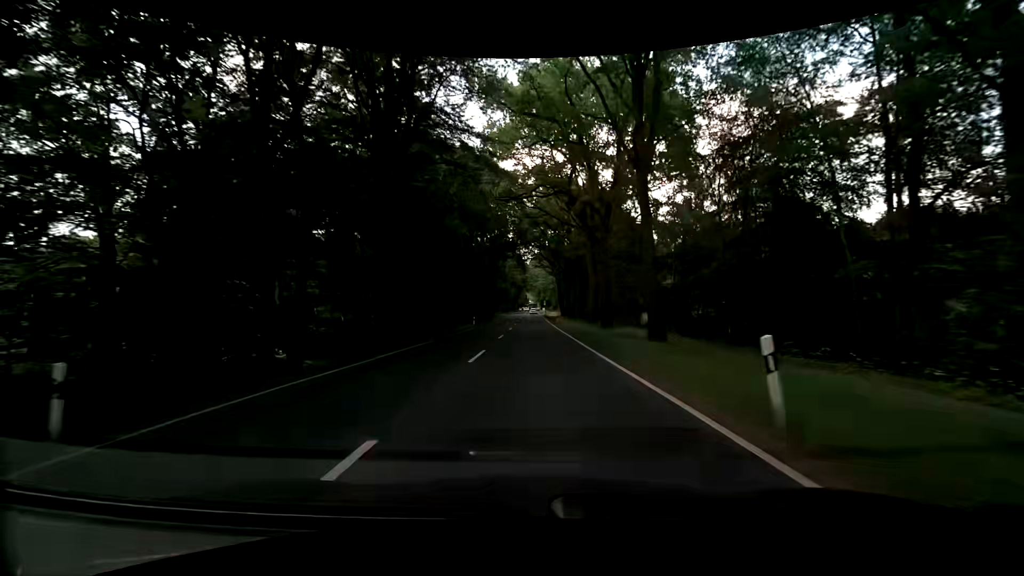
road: primary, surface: asphalt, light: Day
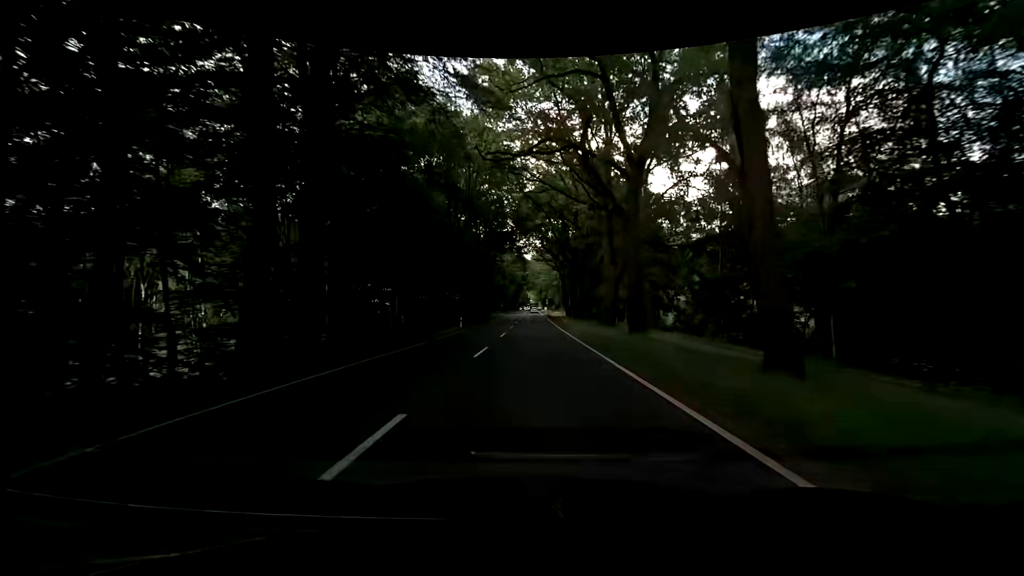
(0.0, +11.0) m; 0°
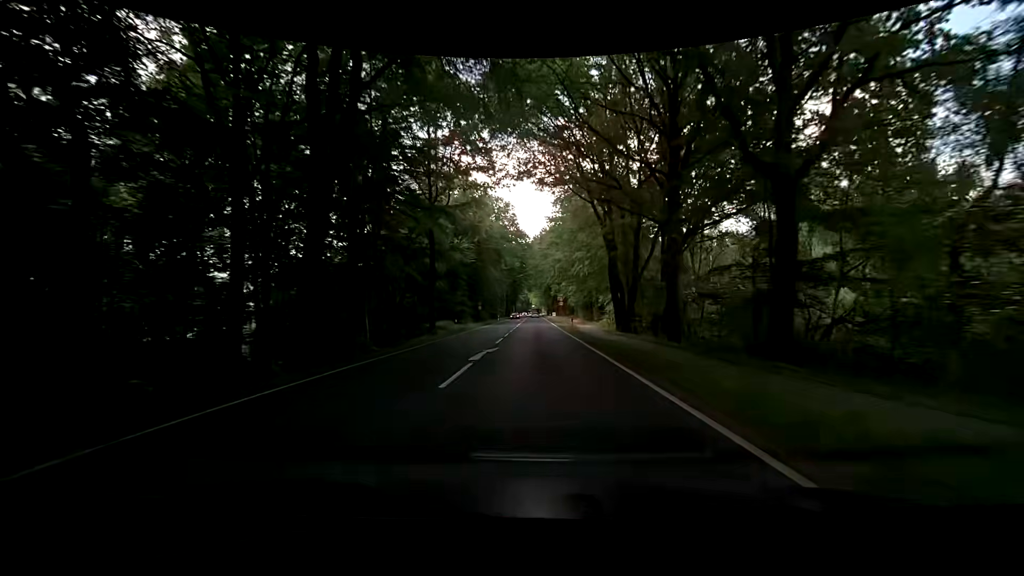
(-0.1, +54.8) m; 0°
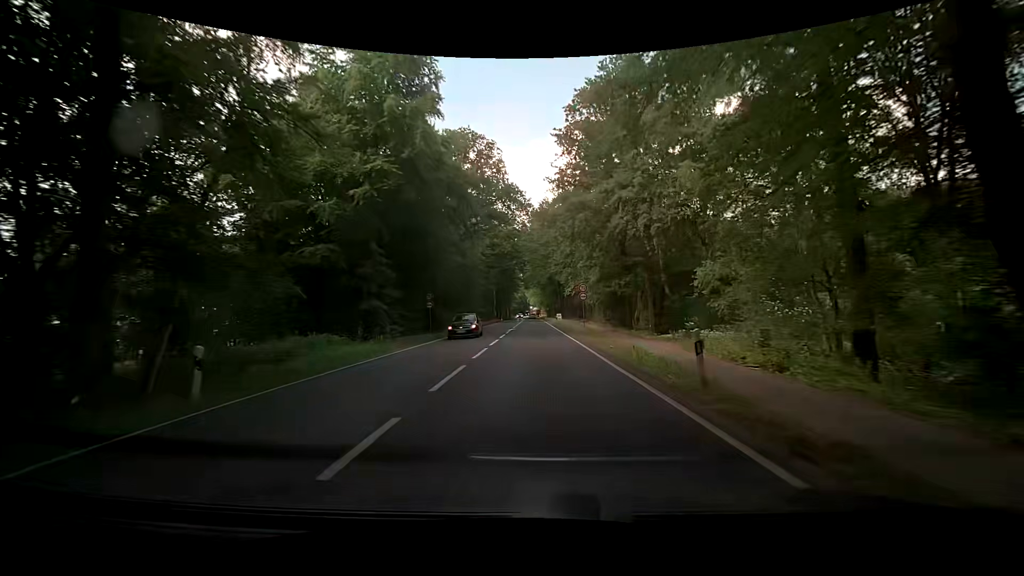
(+0.3, +31.9) m; 0°
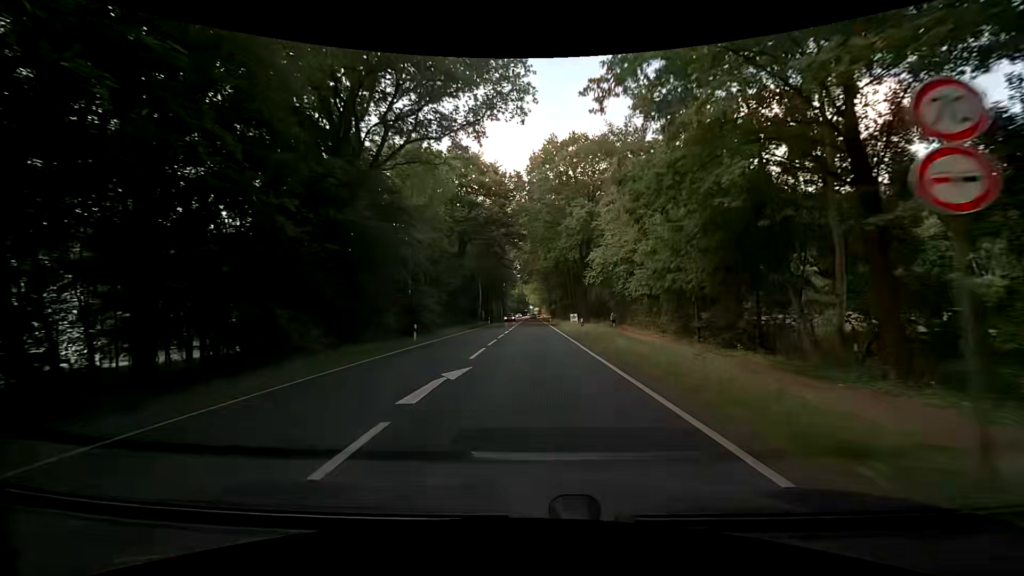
(0.0, +31.3) m; +1°
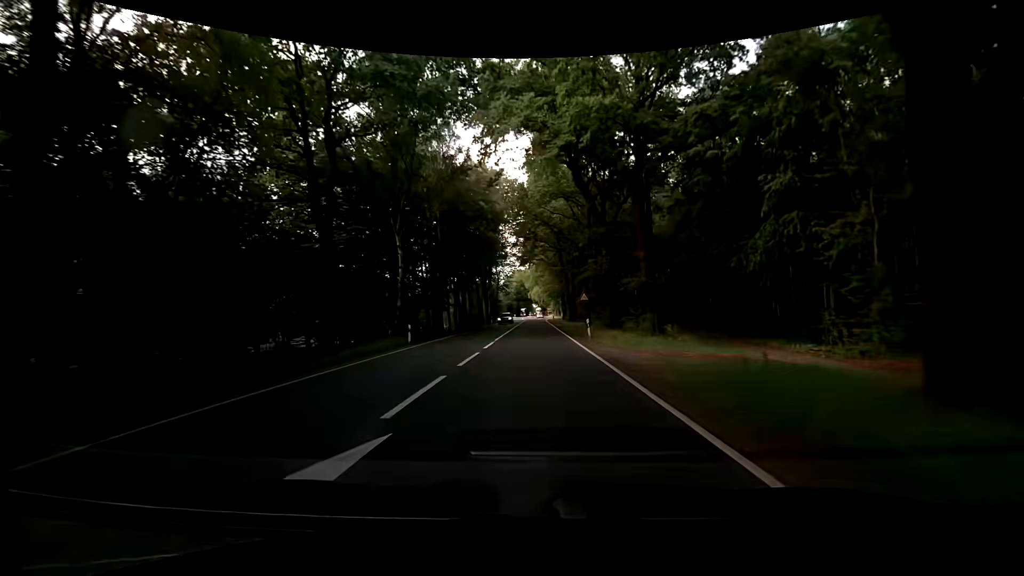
(-0.5, +51.6) m; 0°
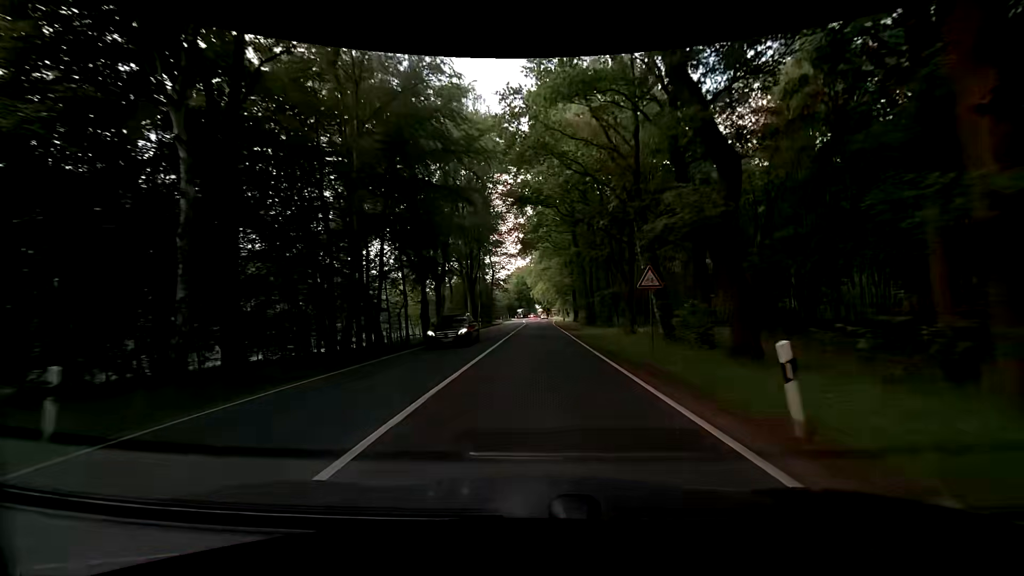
(-0.2, +20.4) m; -1°
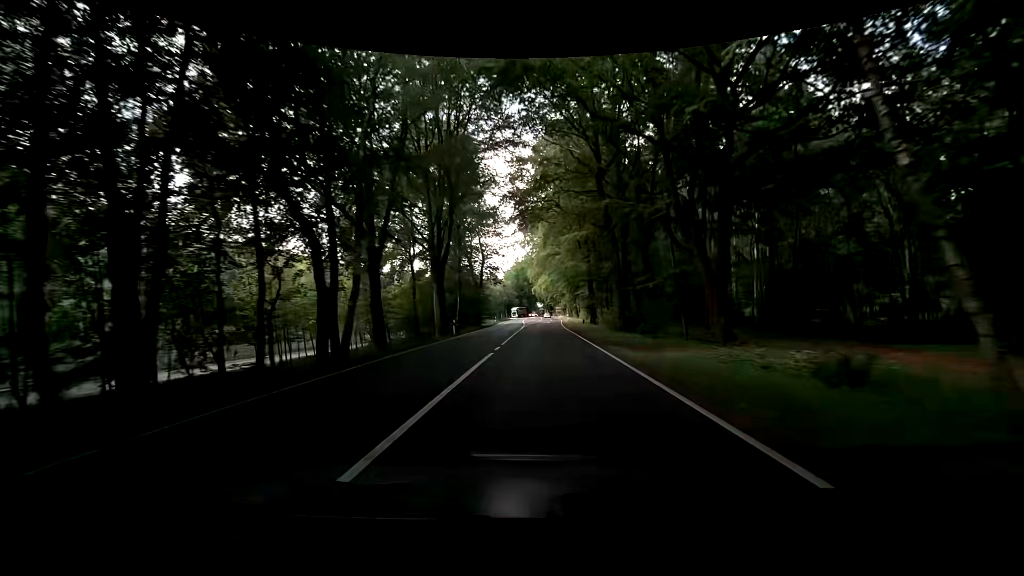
(-0.3, +20.2) m; 0°
